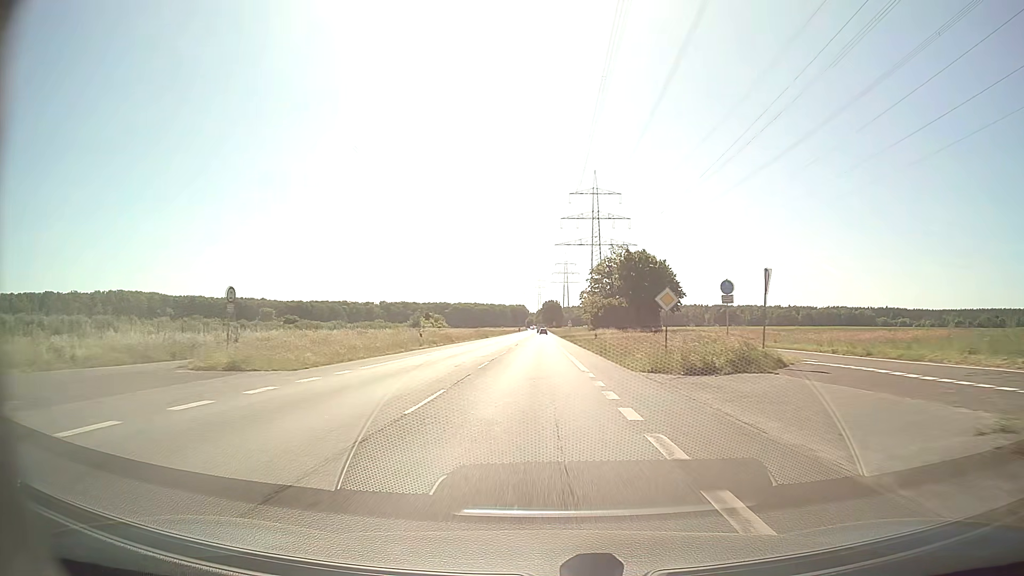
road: secondary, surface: asphalt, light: Day
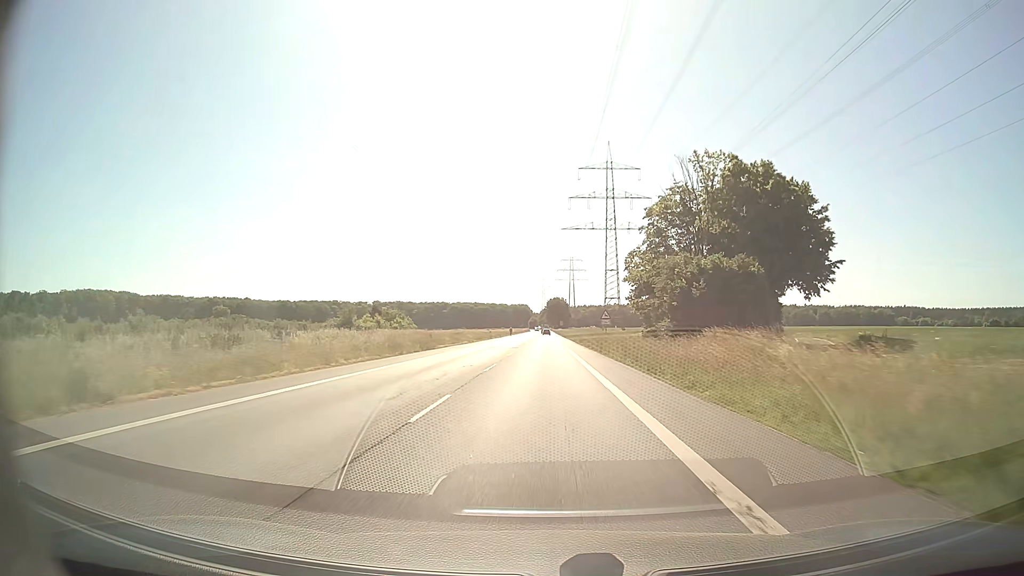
(-0.3, +49.0) m; 0°
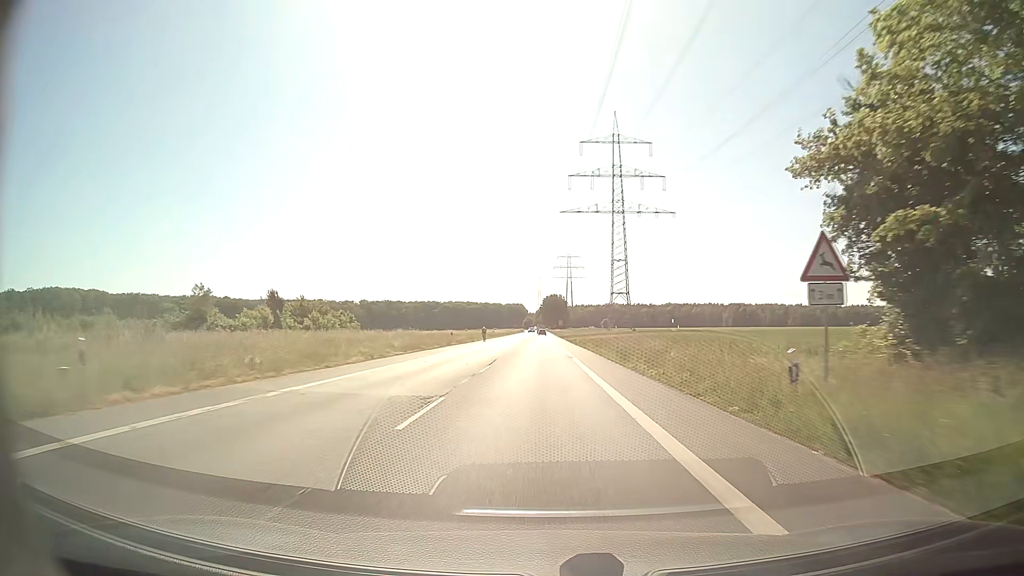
(+0.1, +36.8) m; 0°
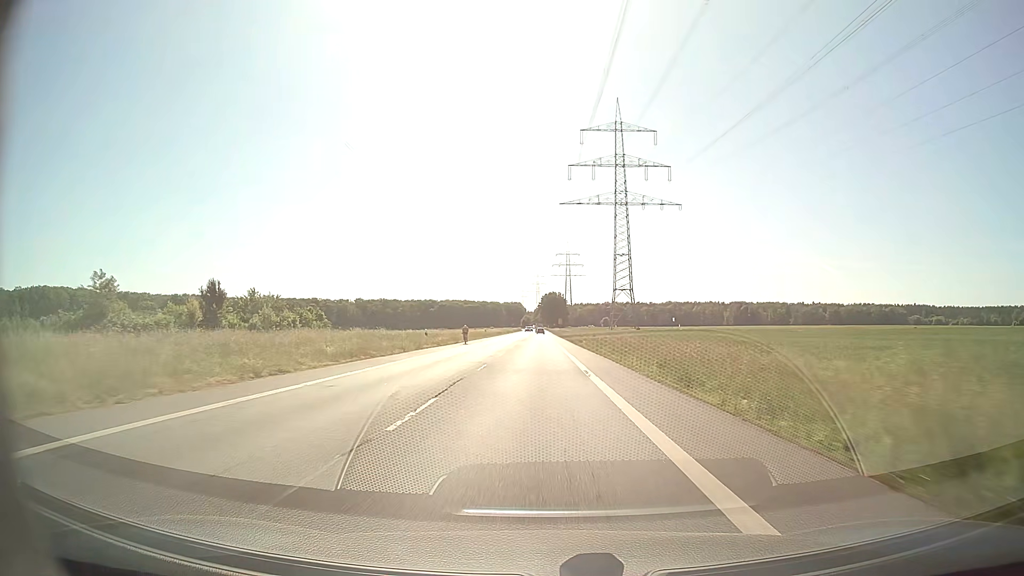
(0.0, +12.3) m; 0°
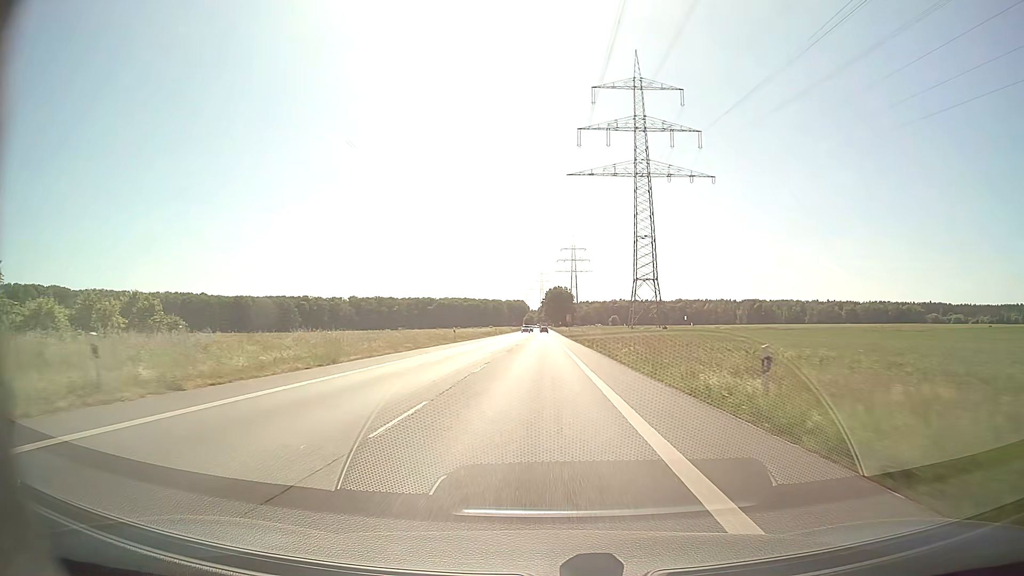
(-0.1, +36.8) m; 0°
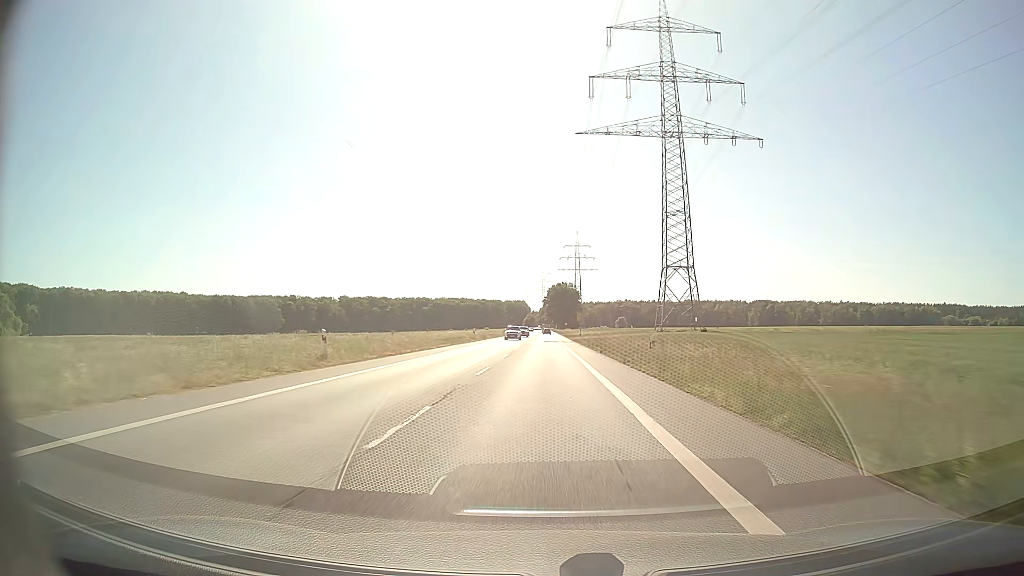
(-0.1, +36.9) m; 0°
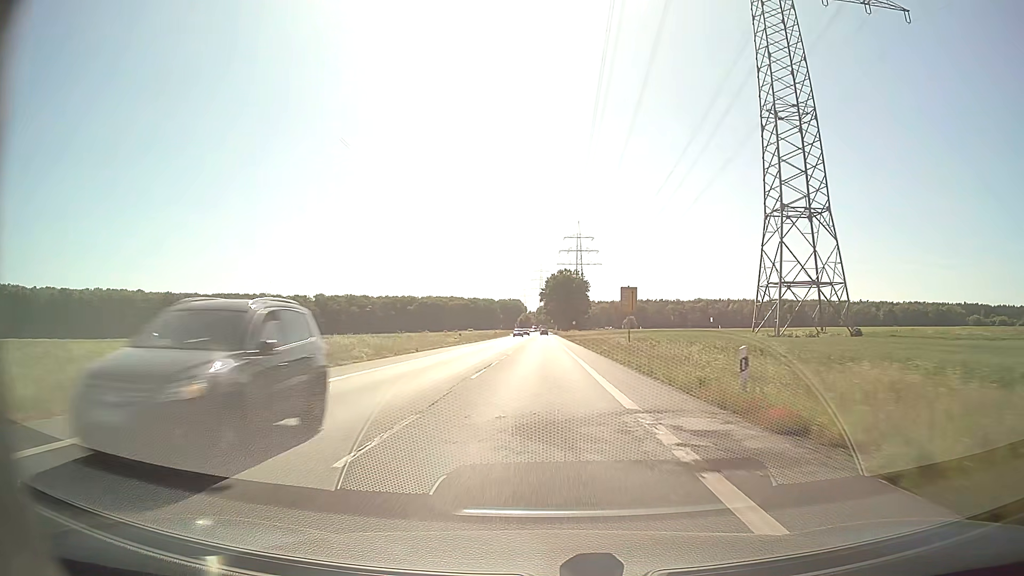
(+0.3, +61.4) m; 0°
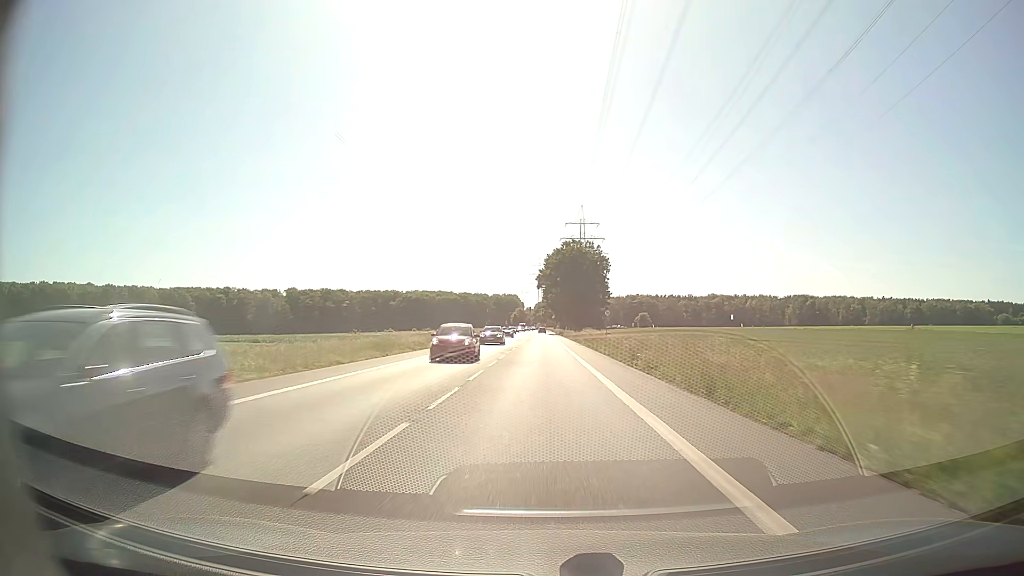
(0.0, +61.3) m; 0°
(0, +10) (0, +20) (0, +30) (0, +40) (0, +50) (0, +60) (0, +70) (0, +80) (0, +90) (0, +100) m
